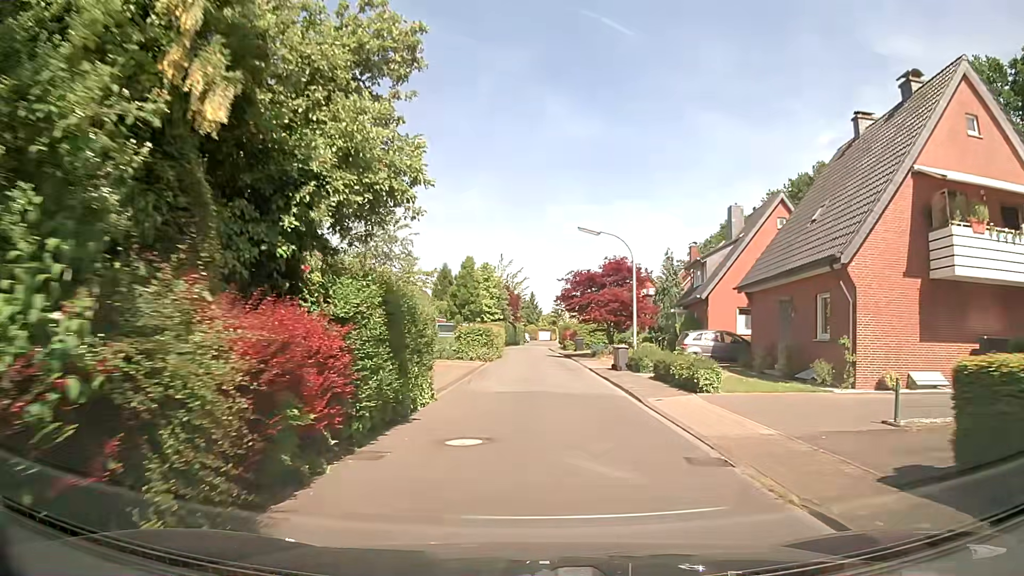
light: Day
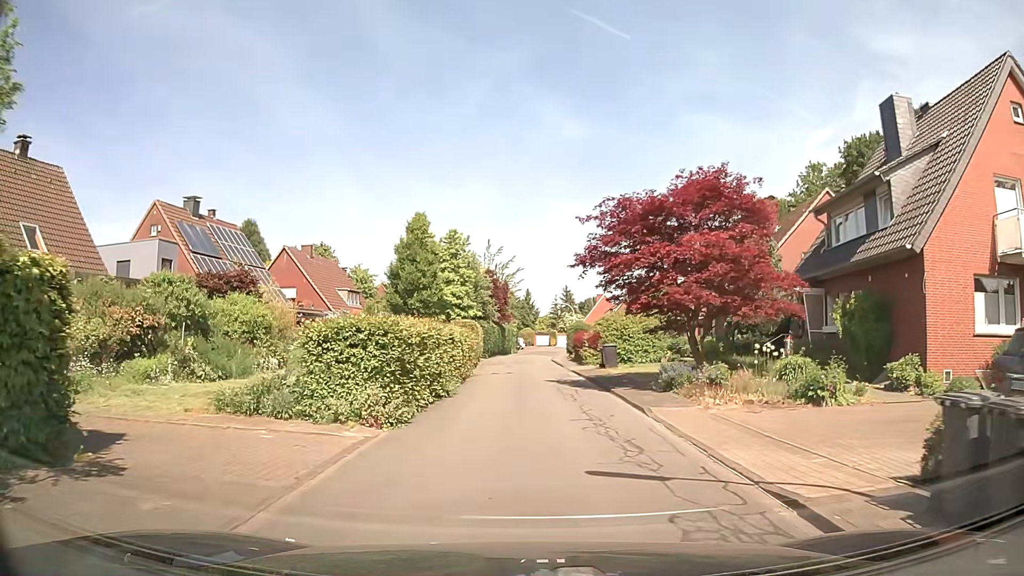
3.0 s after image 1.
(-0.1, +21.9) m; 0°
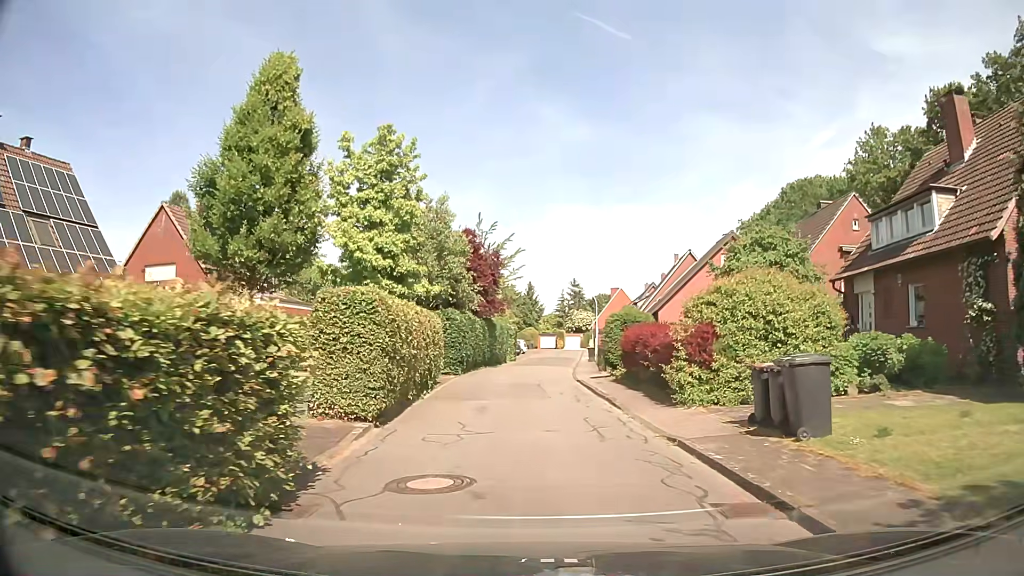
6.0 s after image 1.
(-0.1, +20.4) m; 0°
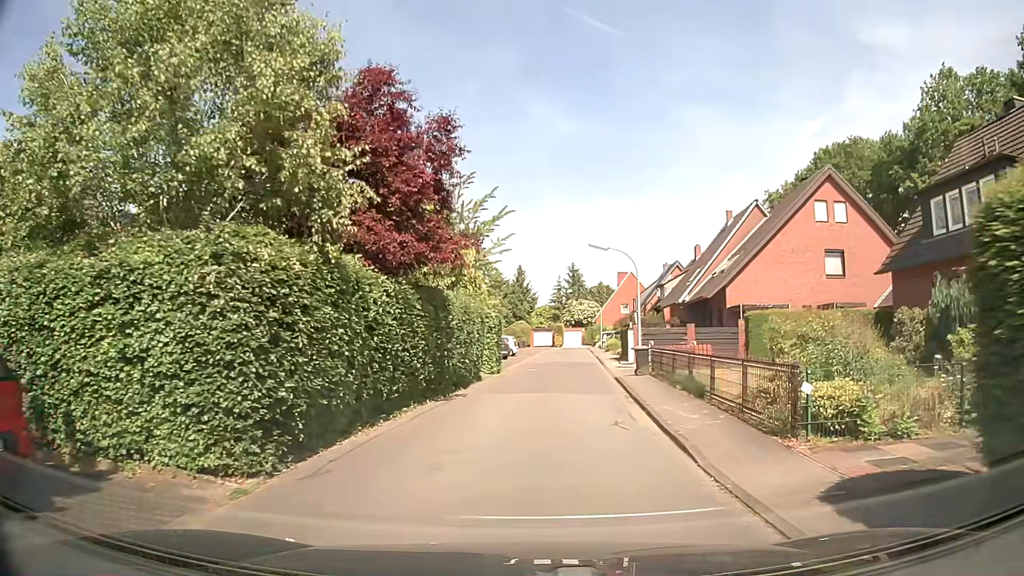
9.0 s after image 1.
(-0.2, +20.0) m; 0°
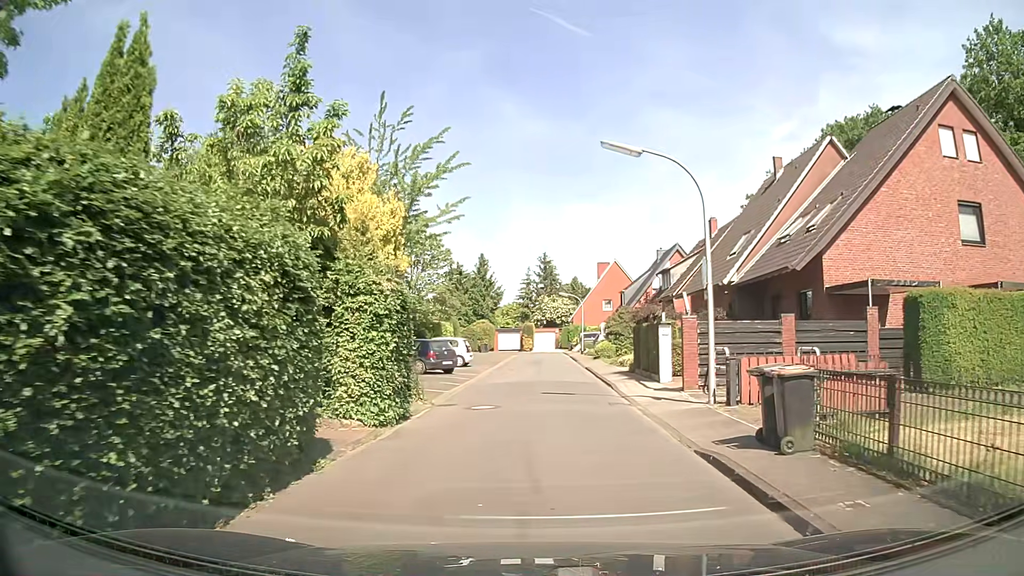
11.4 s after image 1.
(+0.5, +14.9) m; +4°
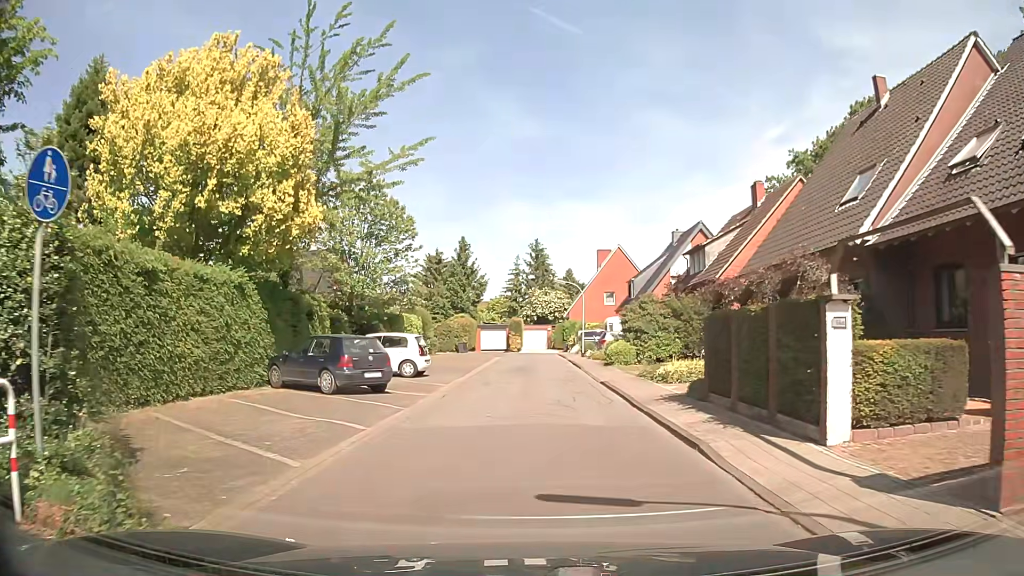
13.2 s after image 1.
(0.0, +11.4) m; 0°
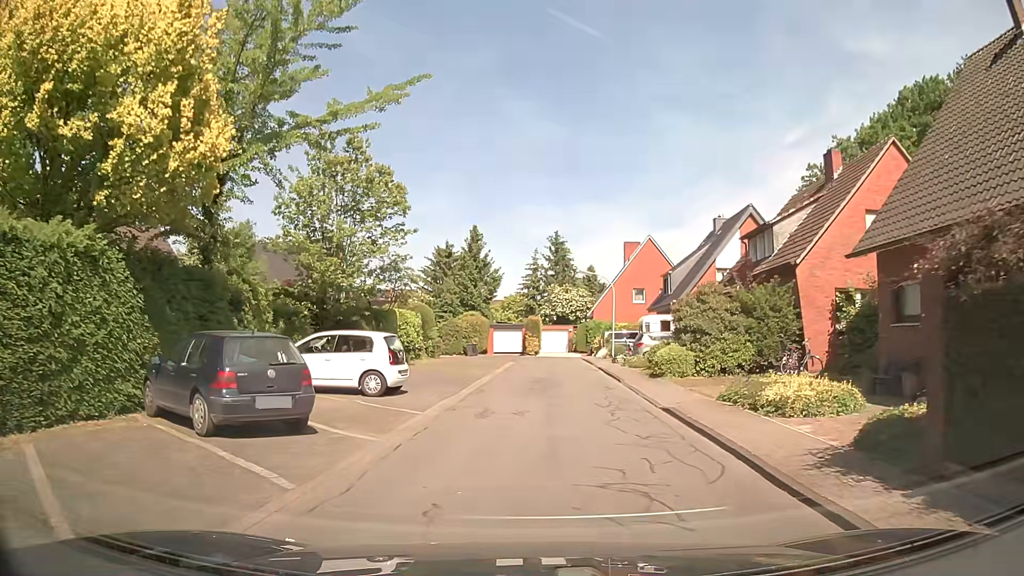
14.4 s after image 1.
(-0.1, +7.3) m; -1°
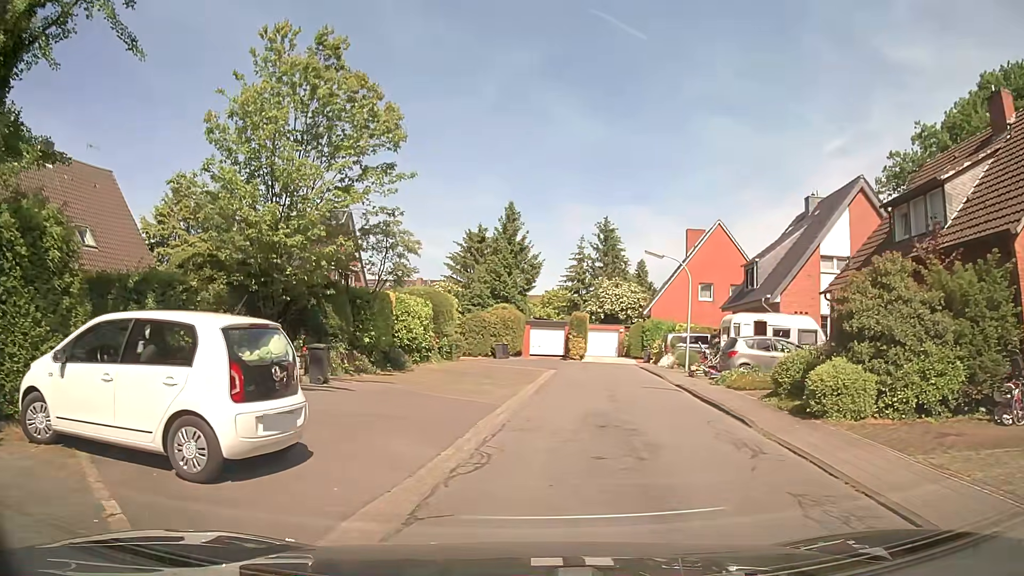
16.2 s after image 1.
(-0.3, +9.7) m; -4°
